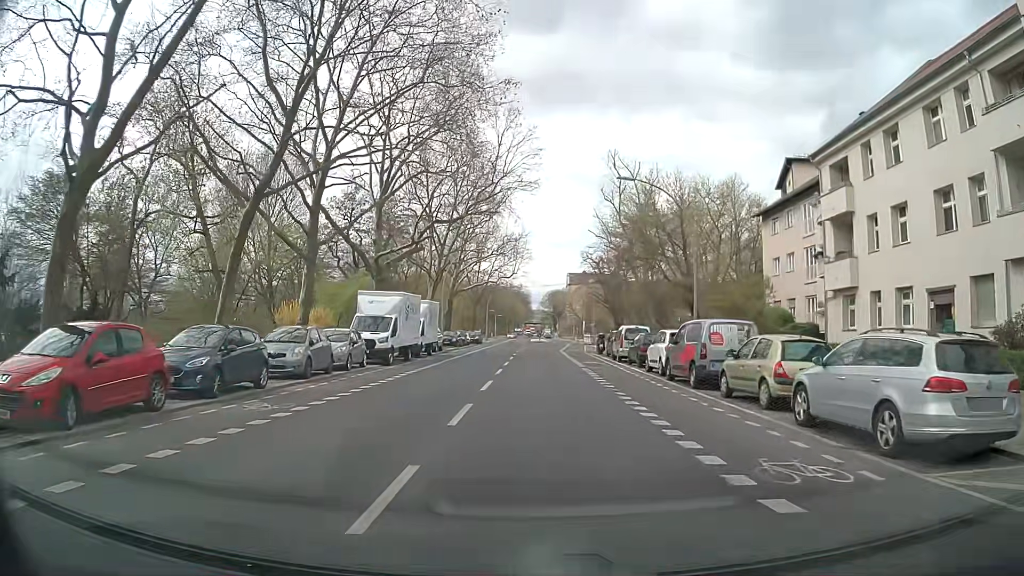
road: secondary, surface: asphalt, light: Day
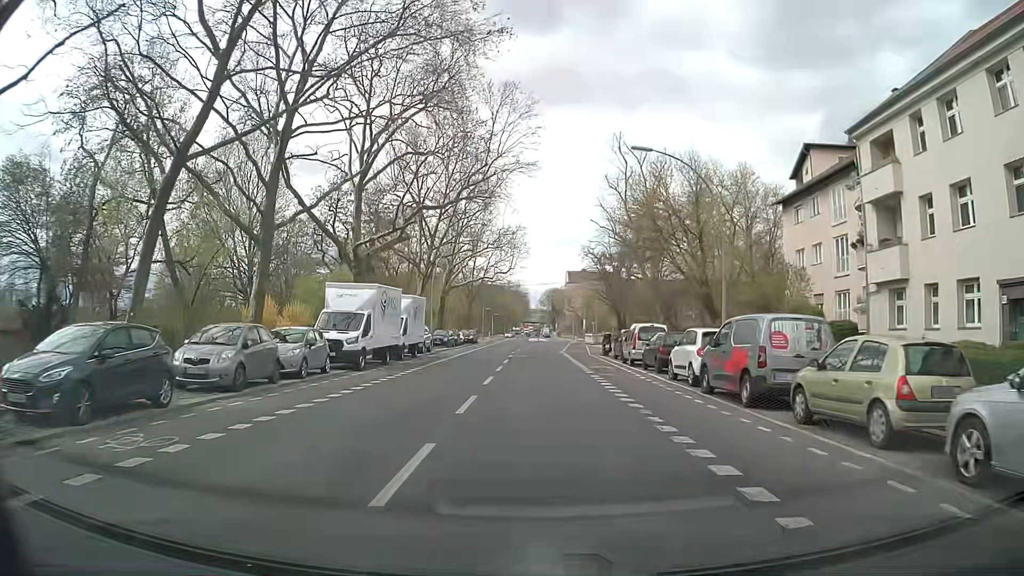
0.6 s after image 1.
(-0.1, +4.7) m; -1°
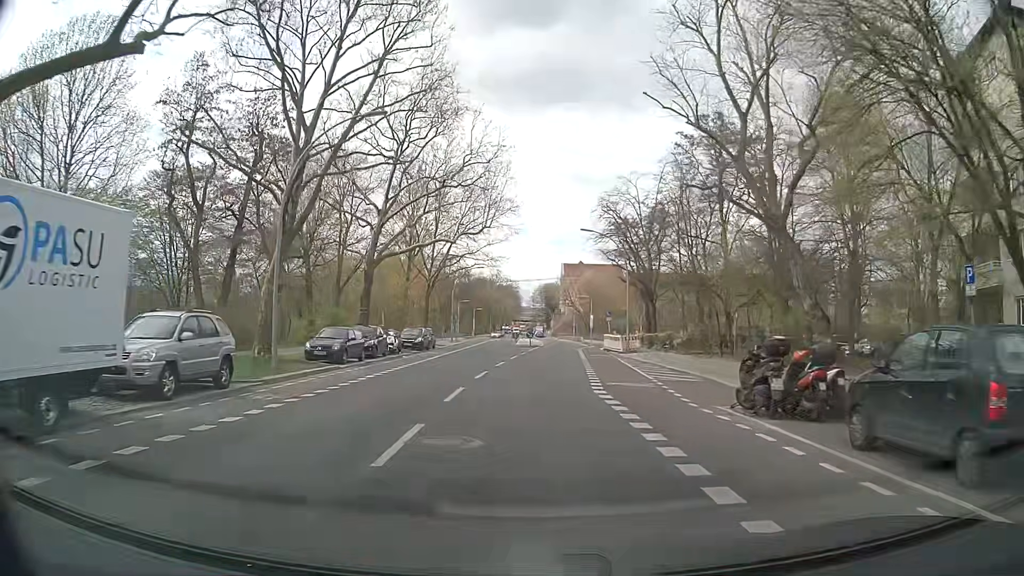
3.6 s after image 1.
(+0.5, +28.7) m; +2°
(0, +10) (0, +20) (0, +30) (+1, +40) (+1, +50) (+1, +60) (+1, +70) (+1, +80) (+1, +90) (+1, +100) m
